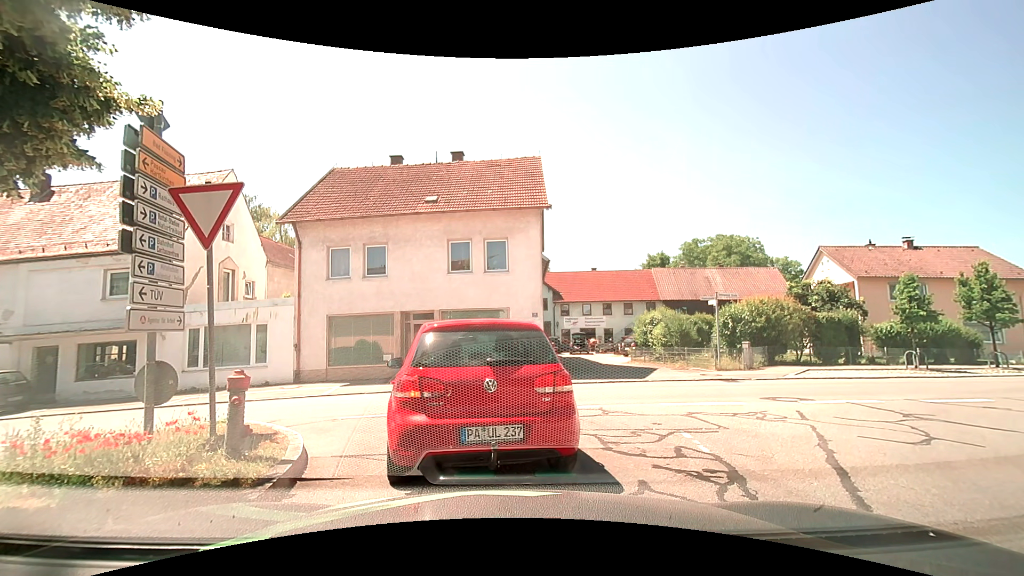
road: unclassified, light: Day
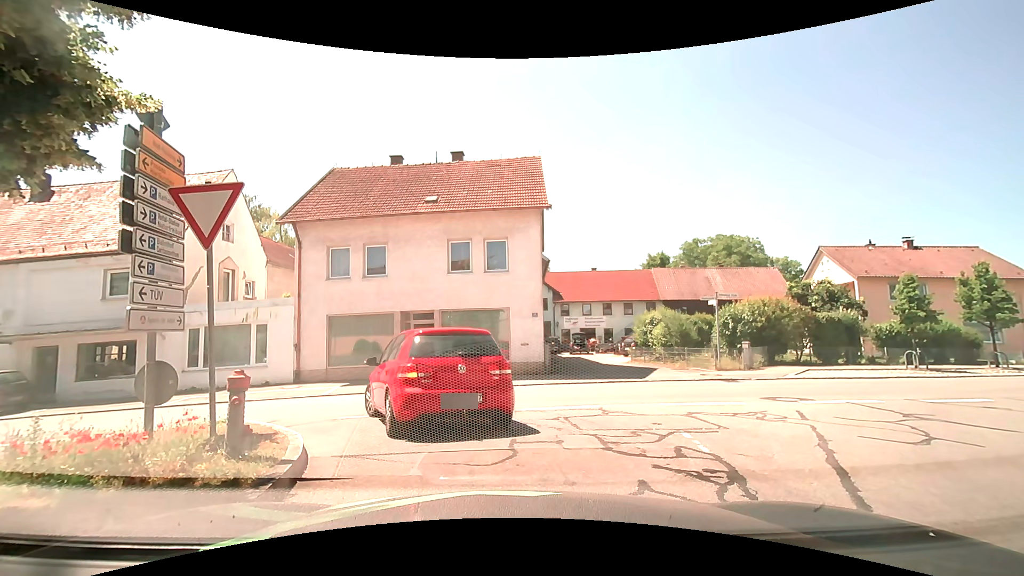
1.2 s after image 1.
(0.0, 0.0) m; 0°
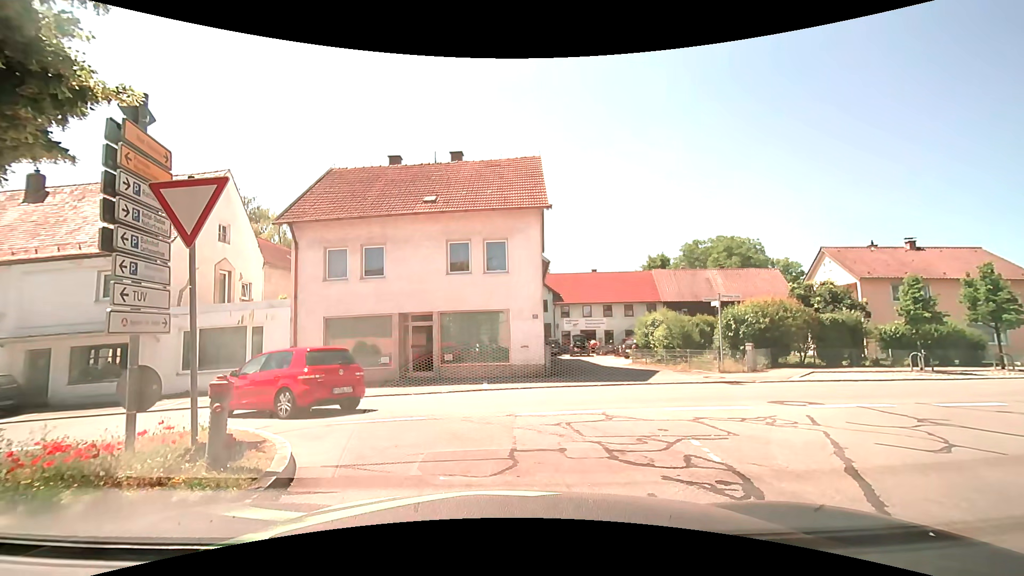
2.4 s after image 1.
(0.0, +0.3) m; 0°
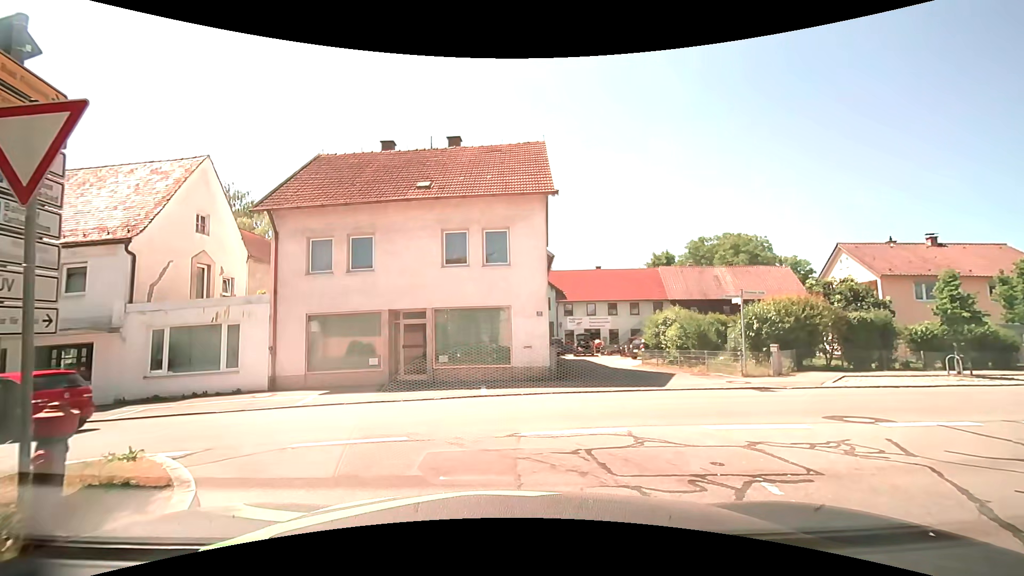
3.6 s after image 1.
(0.0, +1.9) m; -3°
